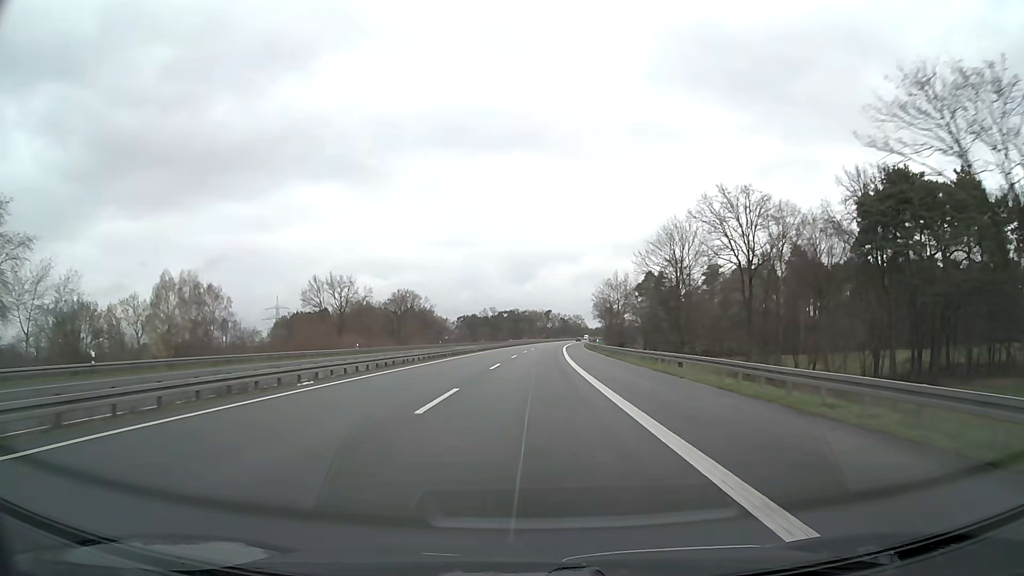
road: motorway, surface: asphalt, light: Day
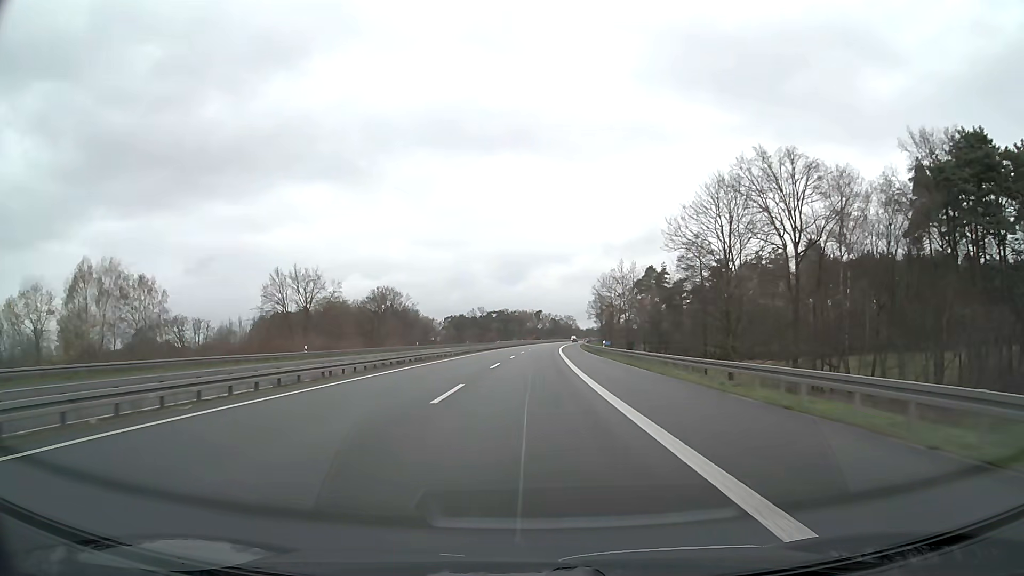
(+0.1, +15.8) m; +1°
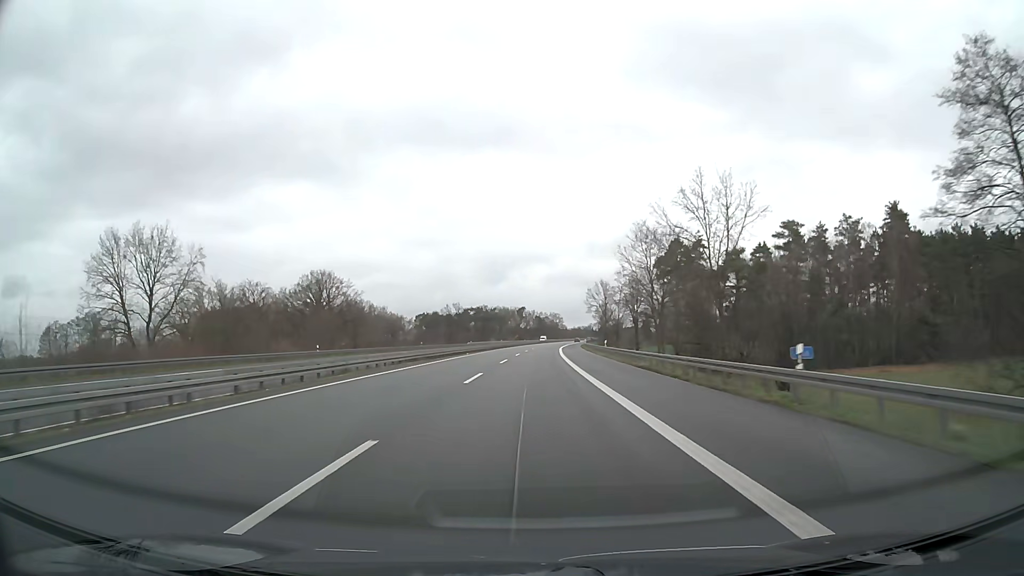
(+0.7, +47.5) m; +2°
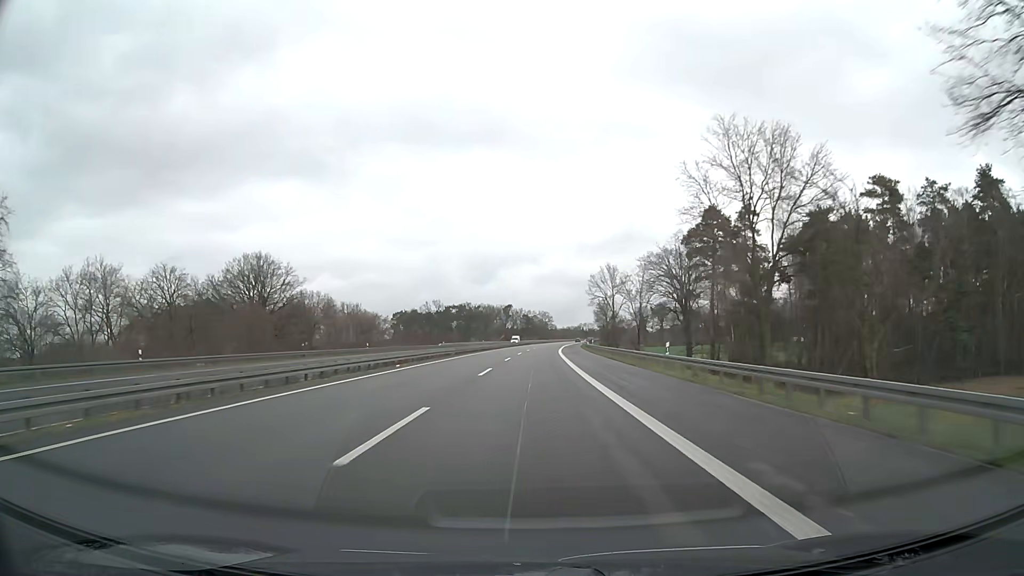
(+0.3, +31.7) m; +1°
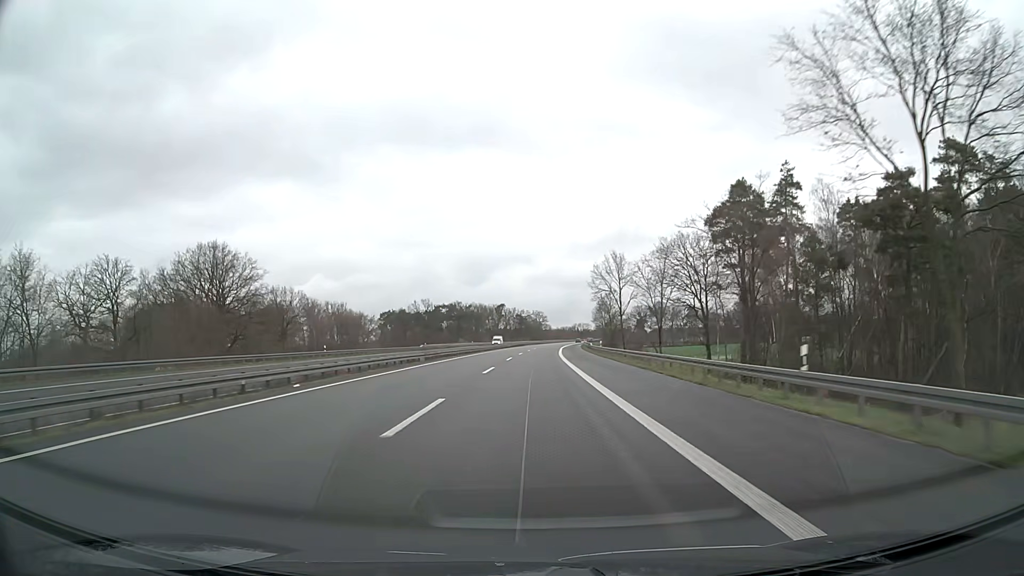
(+0.1, +15.9) m; +1°
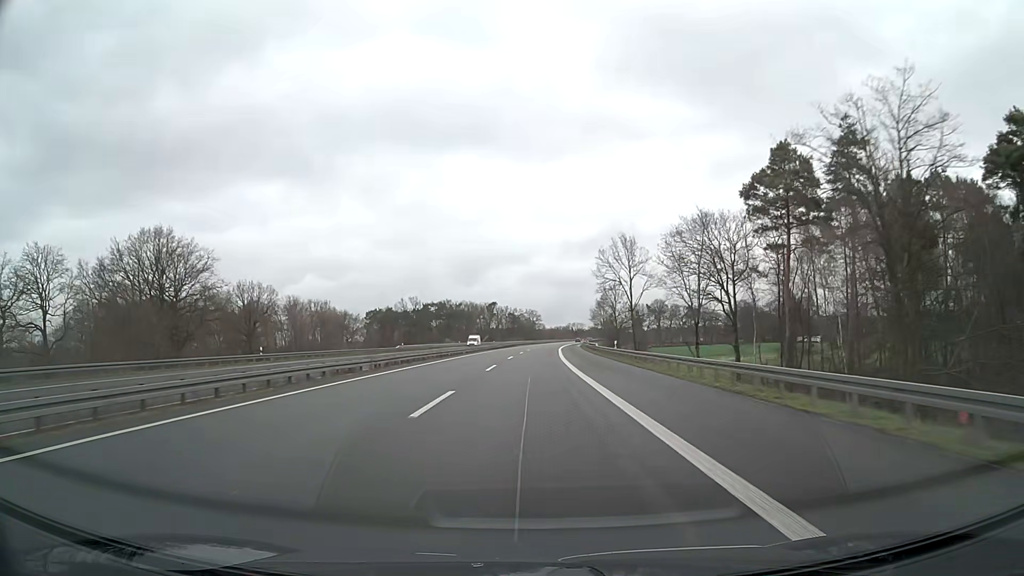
(+0.1, +15.8) m; +1°
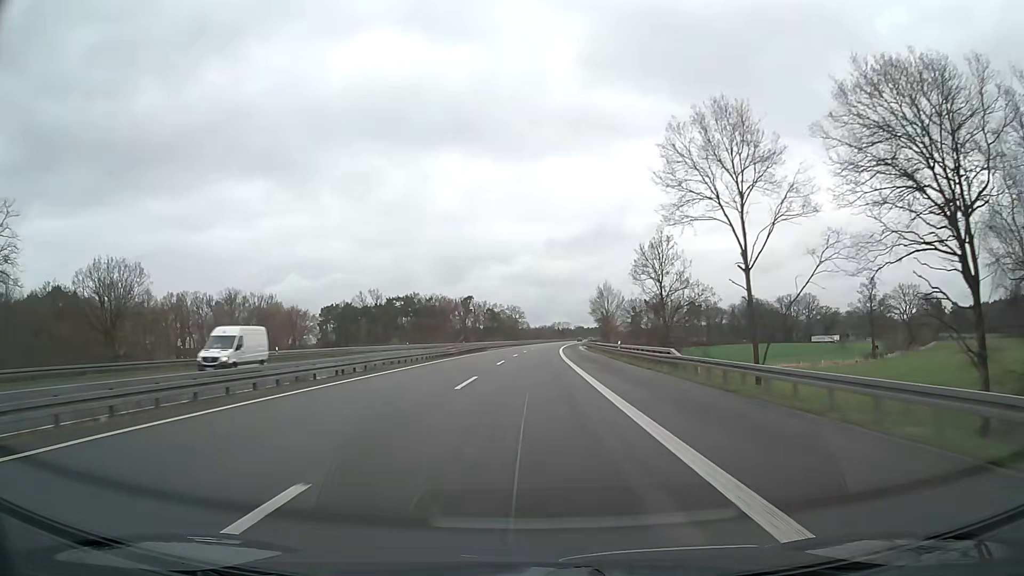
(+0.7, +47.5) m; +1°
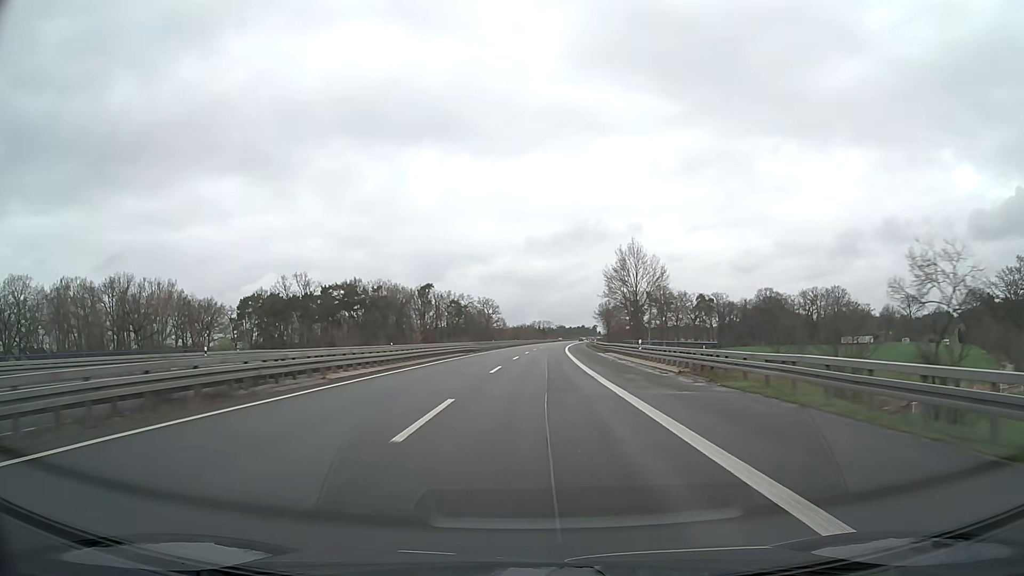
(+0.9, +63.4) m; +2°
(0, +10) (0, +20) (0, +30) (+1, +40) (+1, +50) (+1, +60) (+2, +70) (+2, +80) (+3, +90) (+4, +100) m
